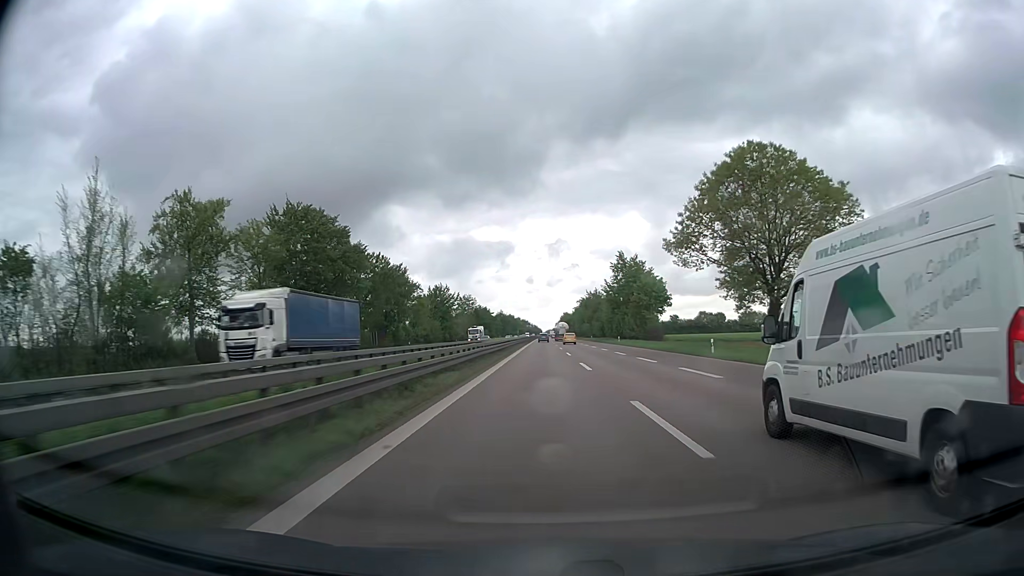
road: trunk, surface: asphalt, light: Day
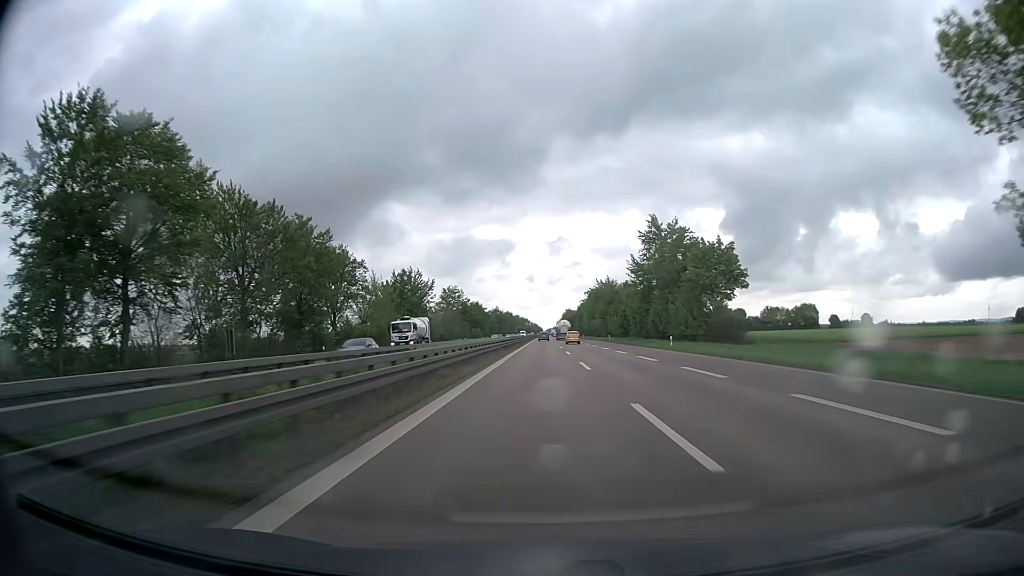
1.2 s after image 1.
(0.0, +36.9) m; 0°
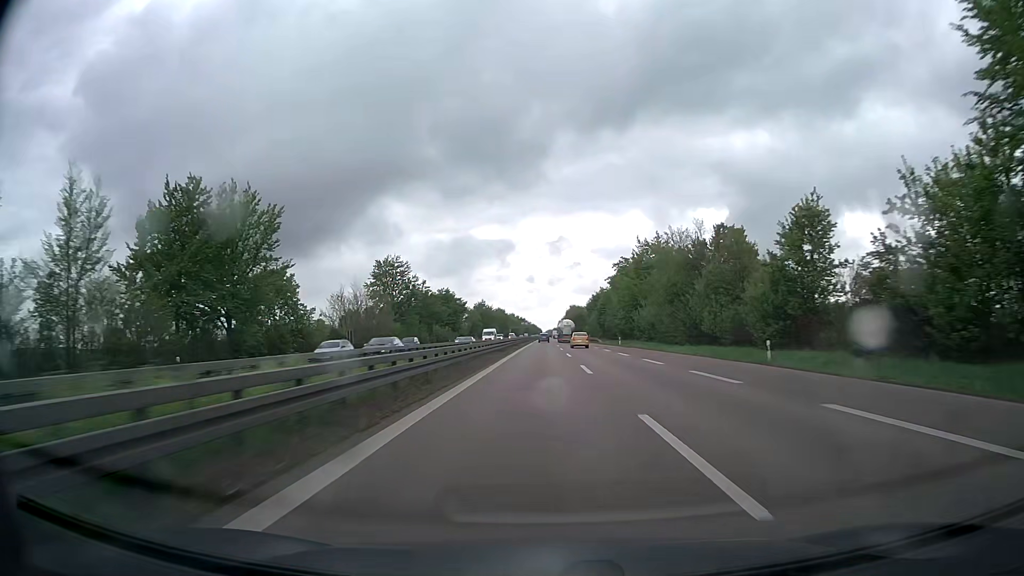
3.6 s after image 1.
(-0.2, +73.8) m; 0°
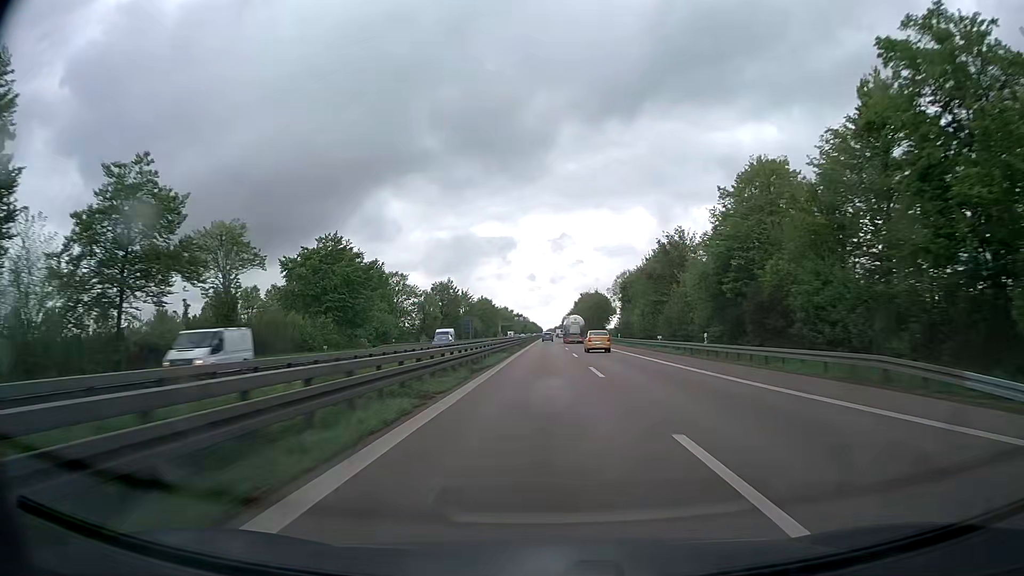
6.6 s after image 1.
(-0.1, +92.3) m; 0°
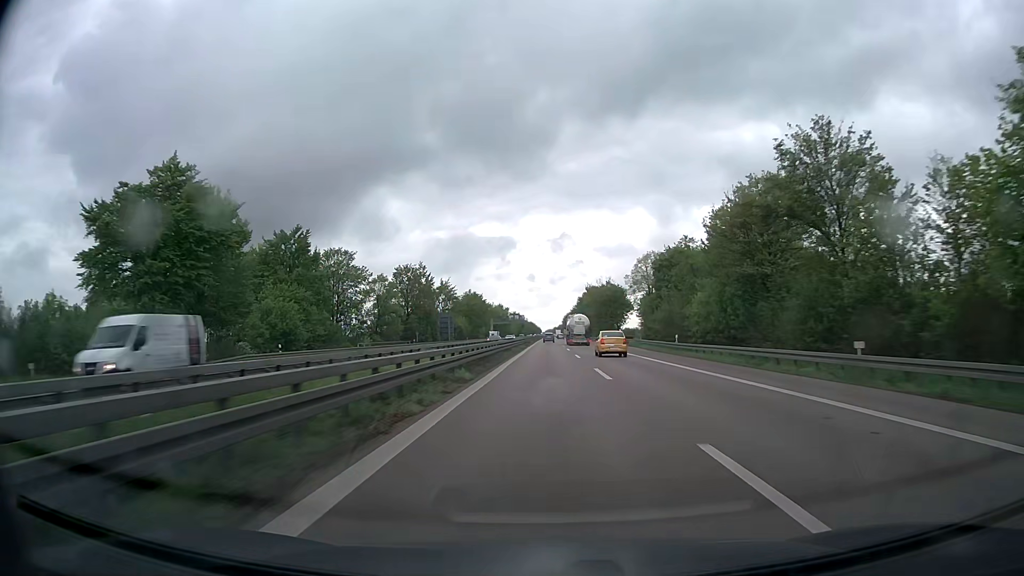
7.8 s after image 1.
(0.0, +37.0) m; 0°
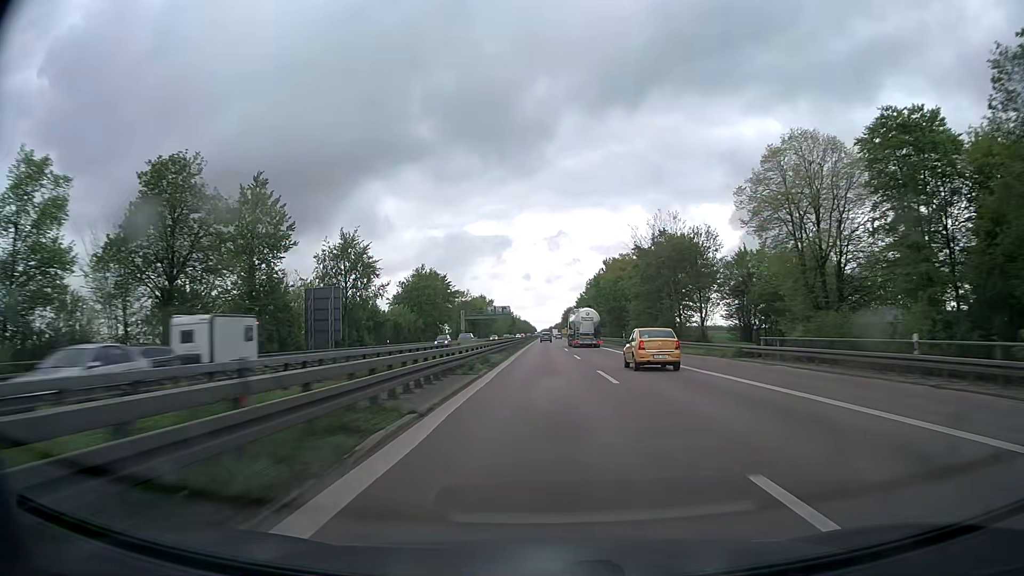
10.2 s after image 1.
(+0.3, +74.0) m; 0°
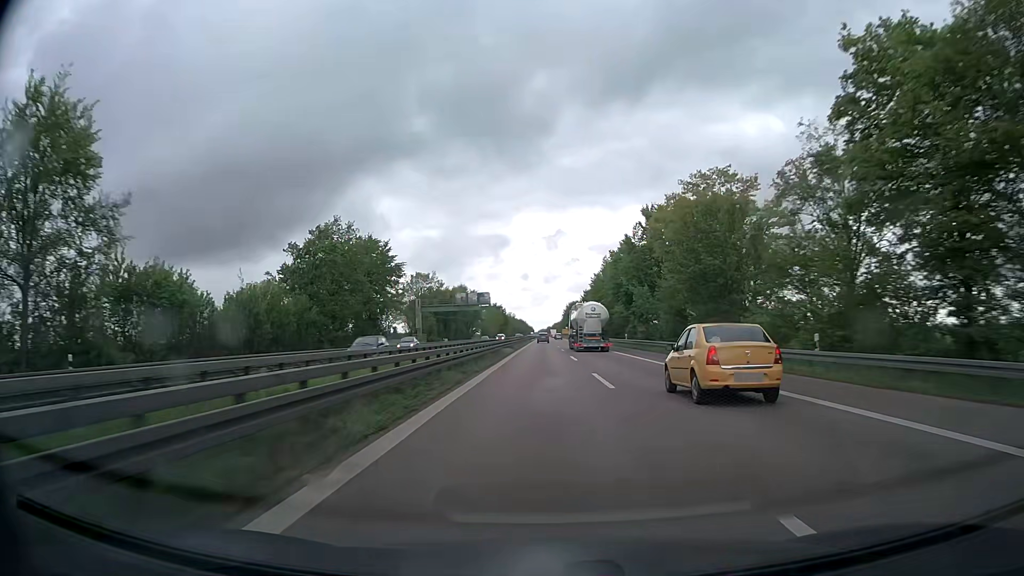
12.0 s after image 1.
(+0.1, +55.6) m; 0°
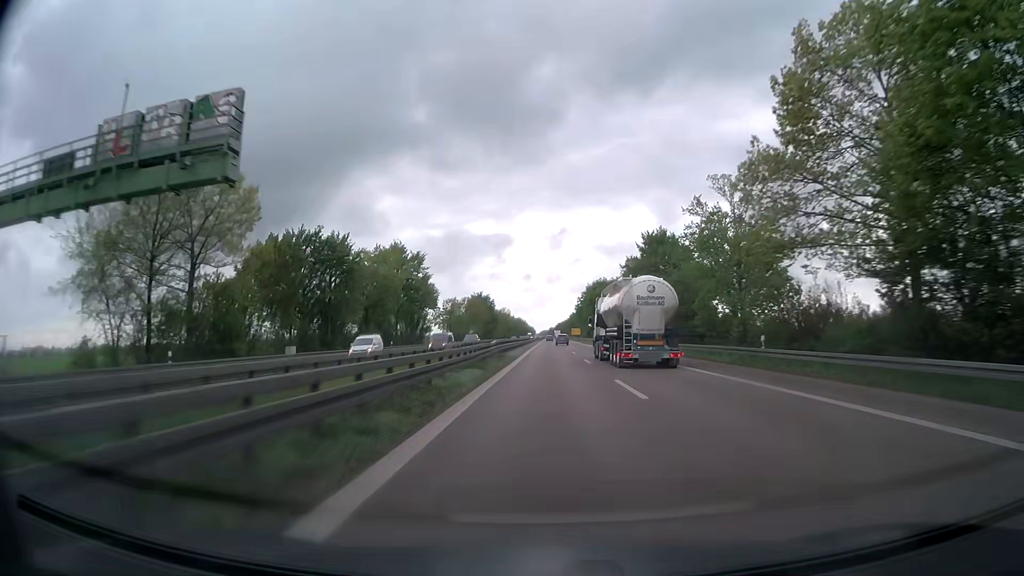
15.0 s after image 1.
(-0.4, +92.9) m; 0°
(0, +10) (0, +20) (0, +30) (0, +40) (0, +50) (0, +60) (0, +70) (0, +80) (0, +90) (+1, +100) m
